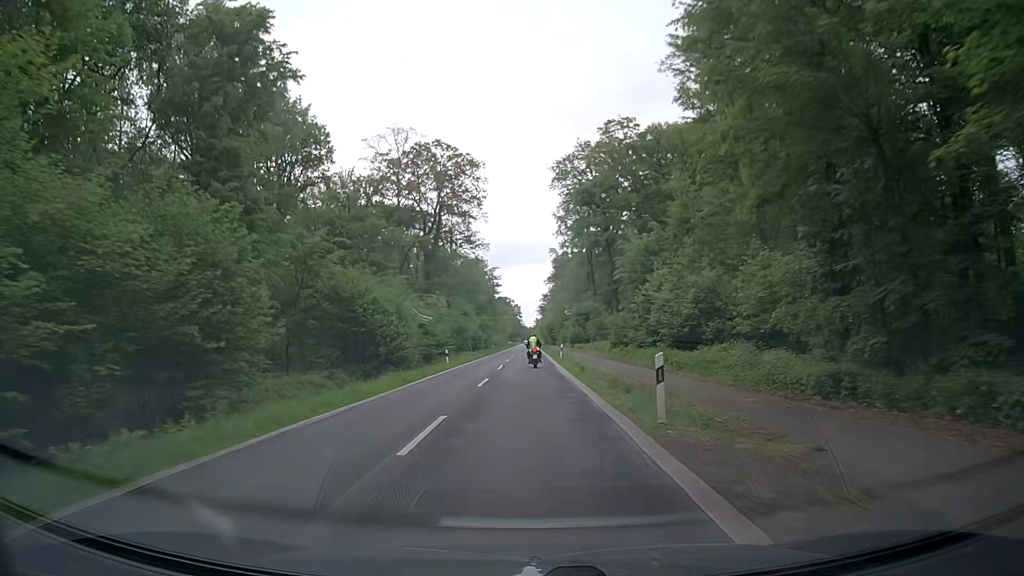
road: secondary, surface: asphalt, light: Day
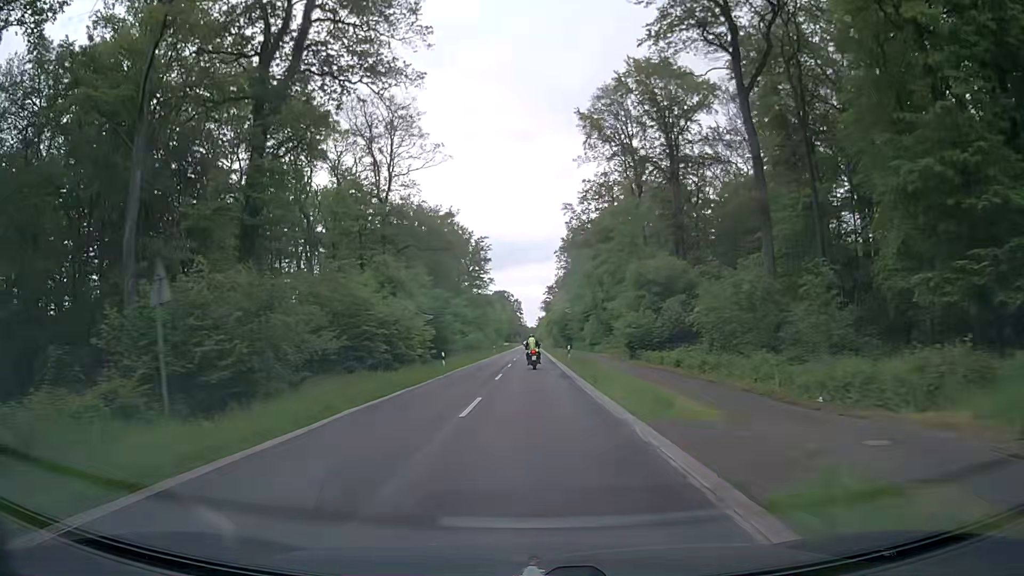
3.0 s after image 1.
(-0.1, +55.8) m; 0°
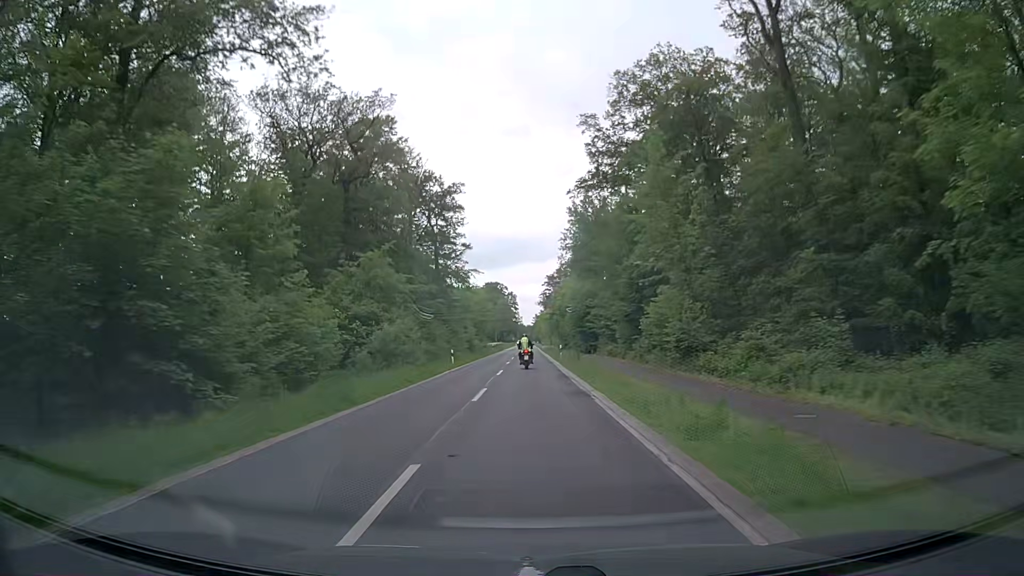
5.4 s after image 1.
(+0.1, +45.0) m; +1°
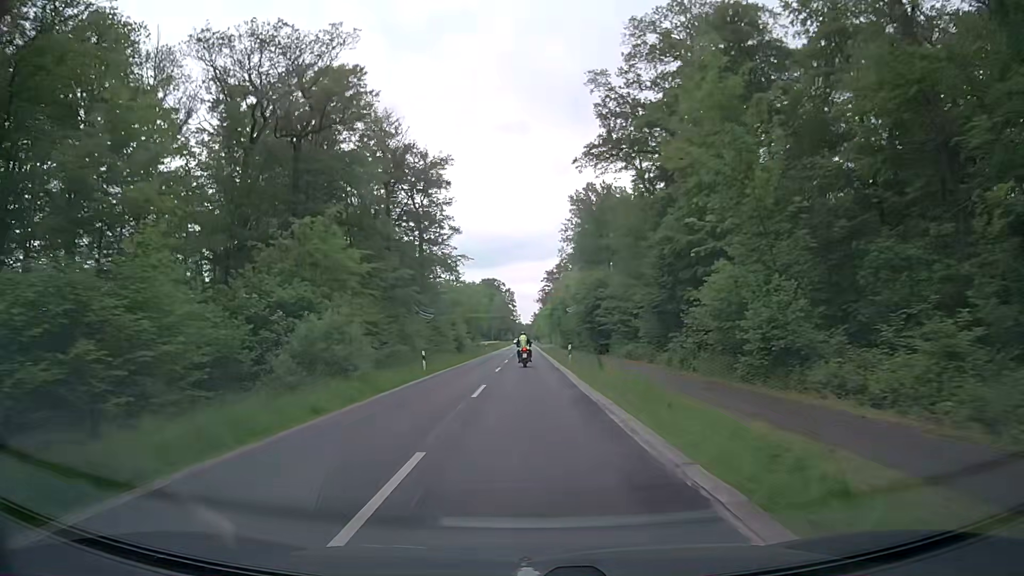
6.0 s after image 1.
(-0.1, +11.3) m; 0°
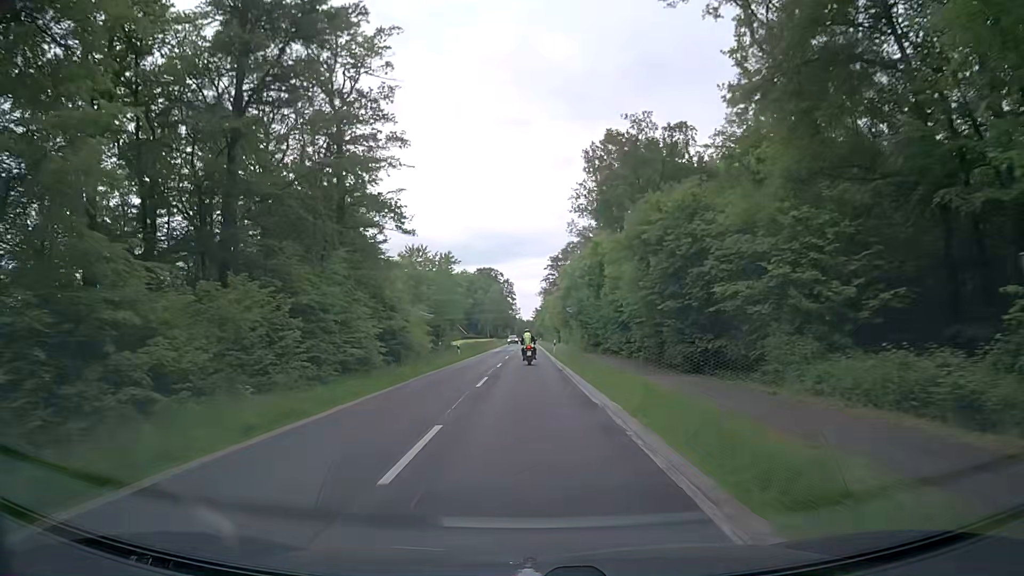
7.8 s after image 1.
(0.0, +33.9) m; 0°
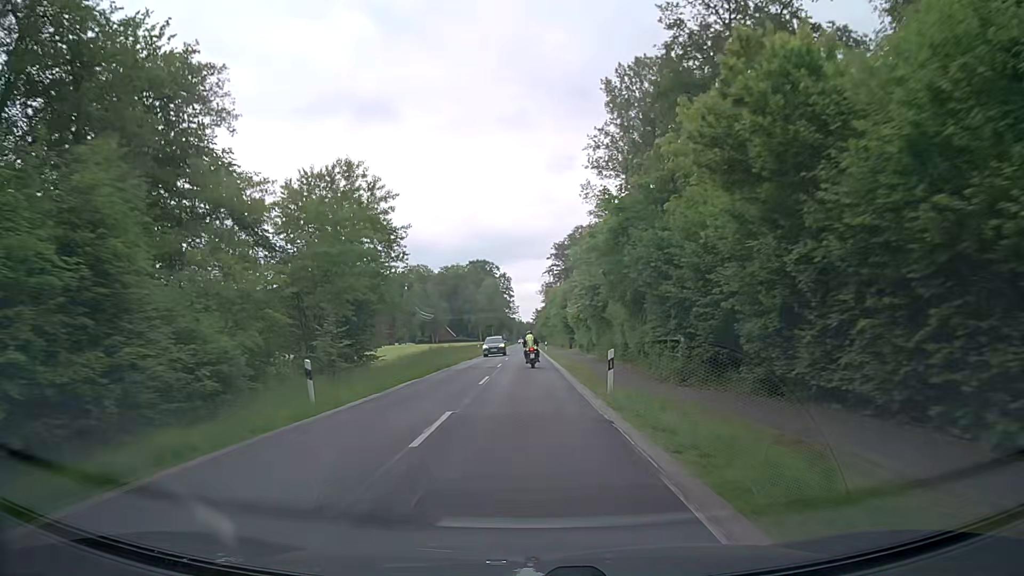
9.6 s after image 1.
(0.0, +33.8) m; 0°
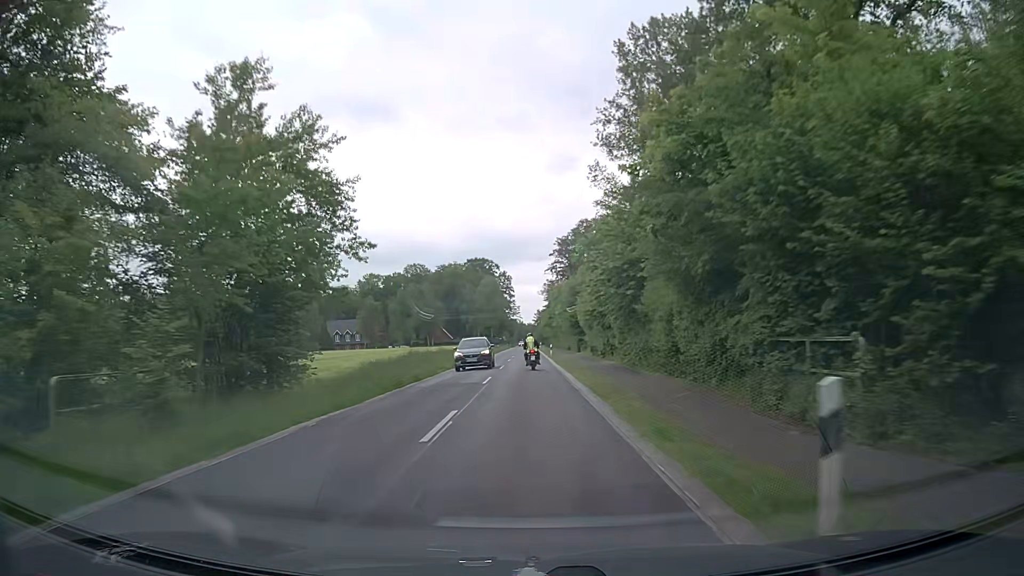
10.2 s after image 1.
(0.0, +11.3) m; 0°
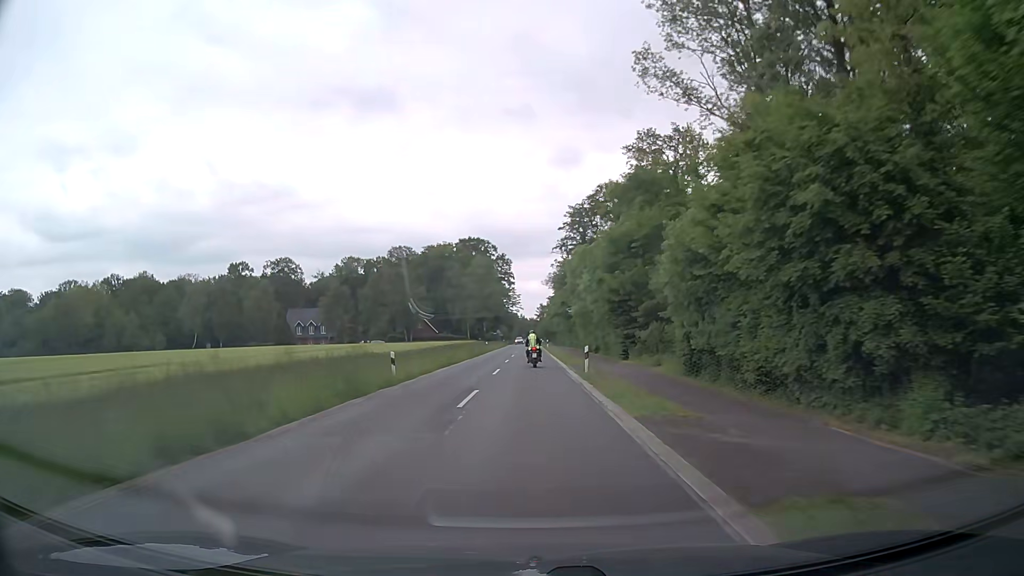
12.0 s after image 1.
(-0.1, +33.8) m; 0°
(0, +10) (0, +20) (0, +30) (0, +40) (0, +50) (0, +60) (0, +70) (0, +80) (+1, +90) (+1, +100) m
